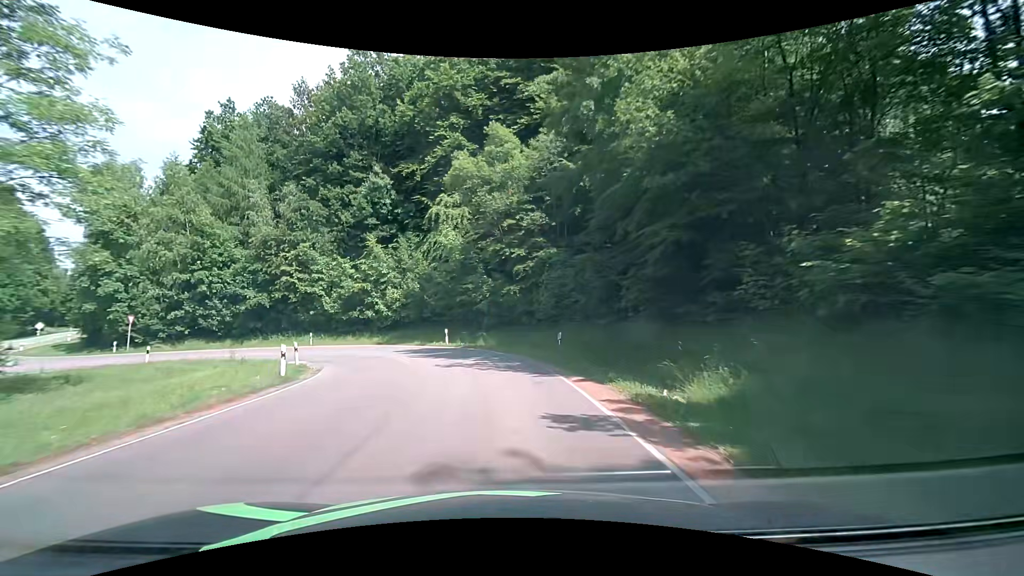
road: tertiary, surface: asphalt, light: Day
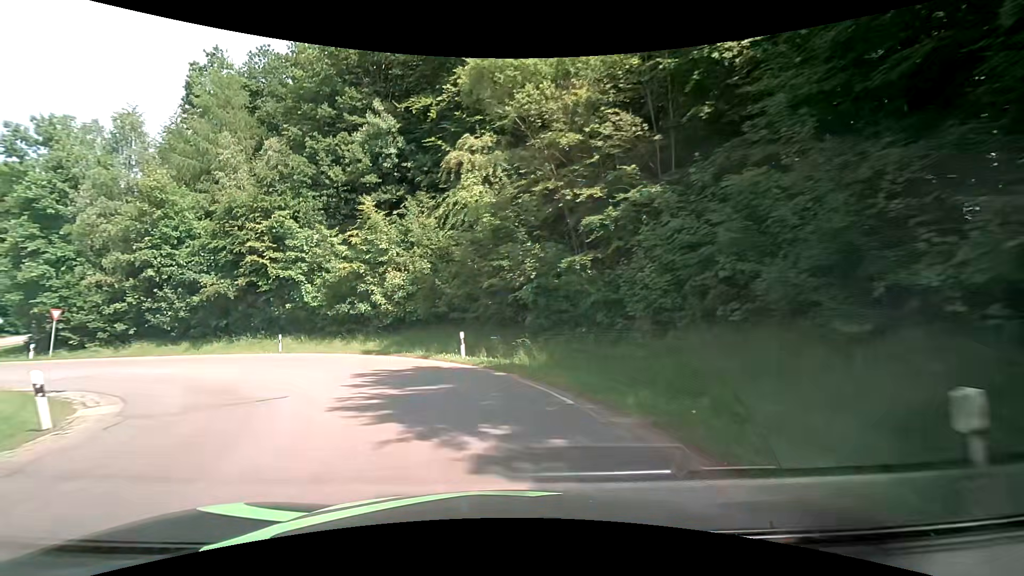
(-0.3, +13.9) m; -4°
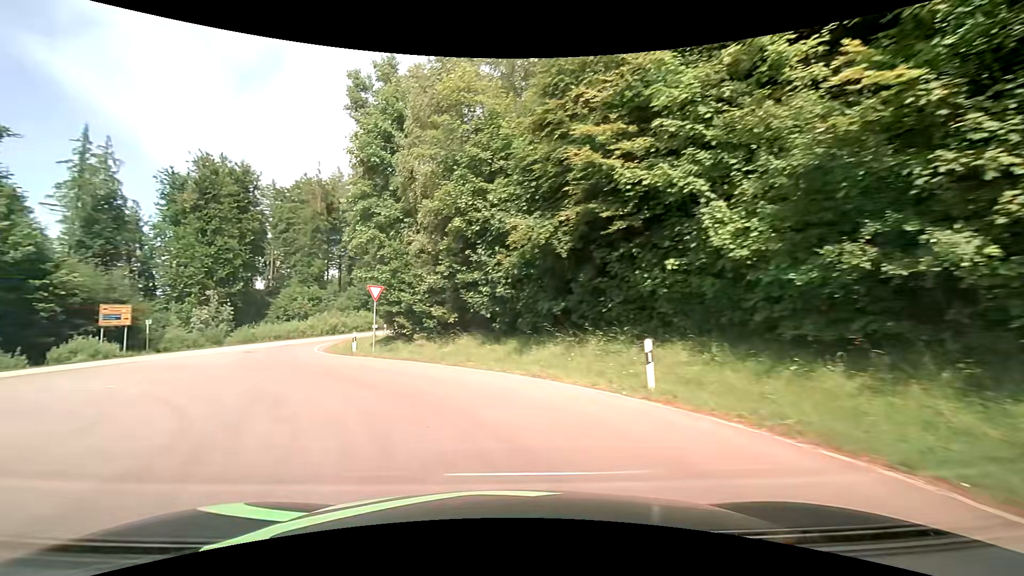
(-7.0, +20.9) m; -44°
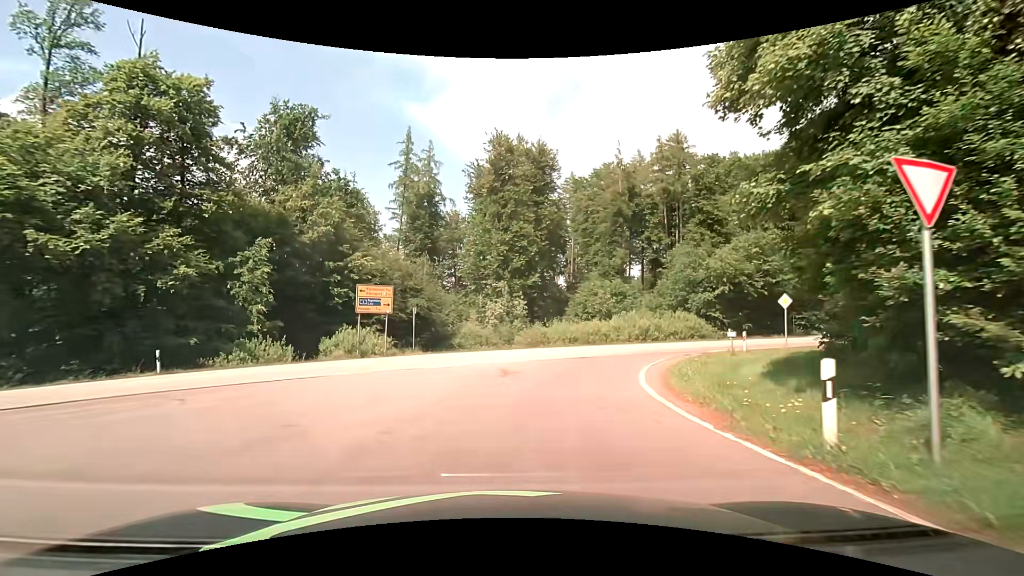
(-6.5, +17.4) m; -35°
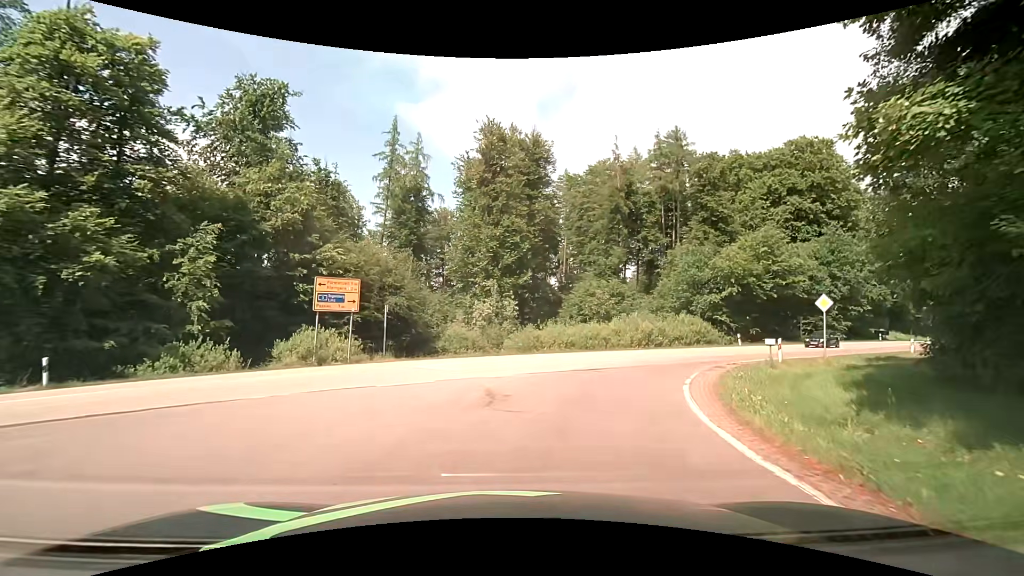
(0.0, +4.4) m; +1°
(+1, +10) (+5, +19) (+11, +27) (+19, +33) (+26, +40) (+34, +47) (+41, +53) (+49, +60) (+56, +67) (+63, +73) m
